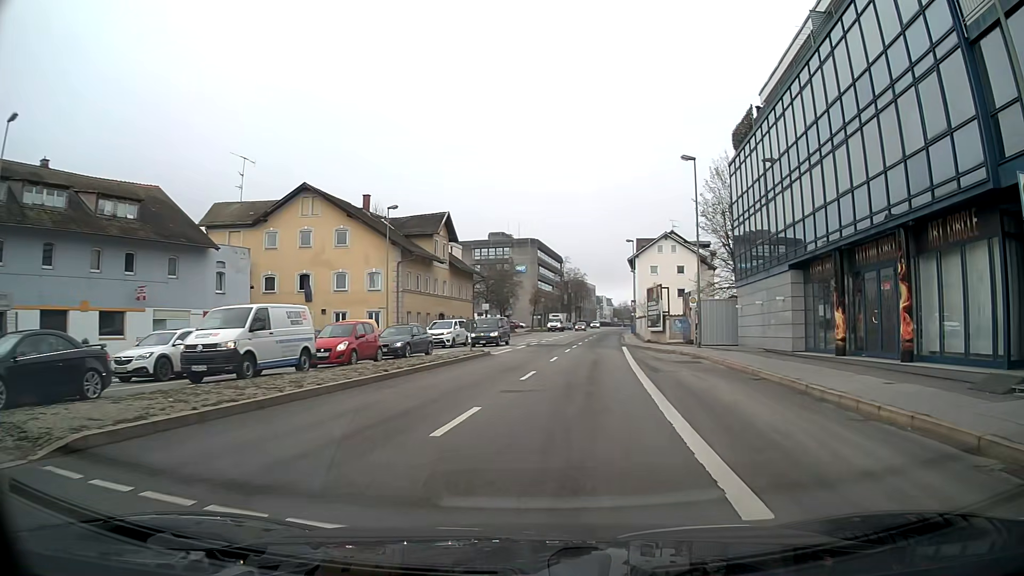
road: primary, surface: asphalt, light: Day
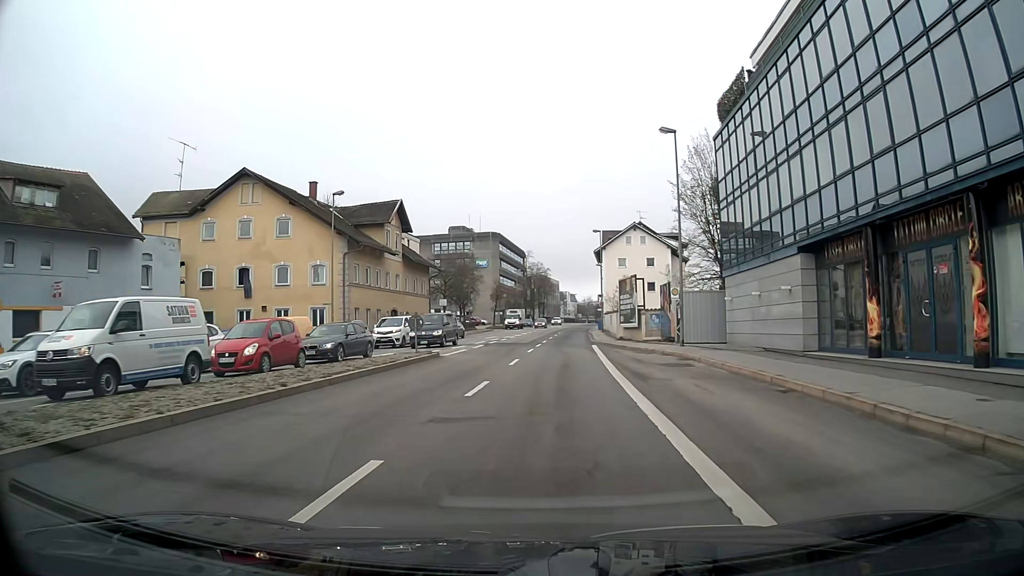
(+0.2, +4.7) m; +3°
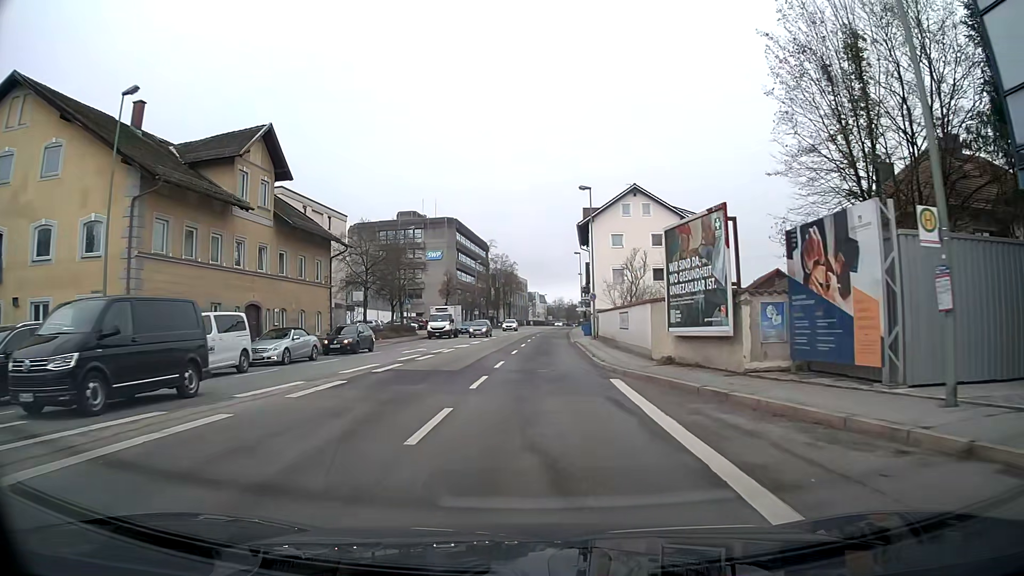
(+0.5, +23.0) m; +2°
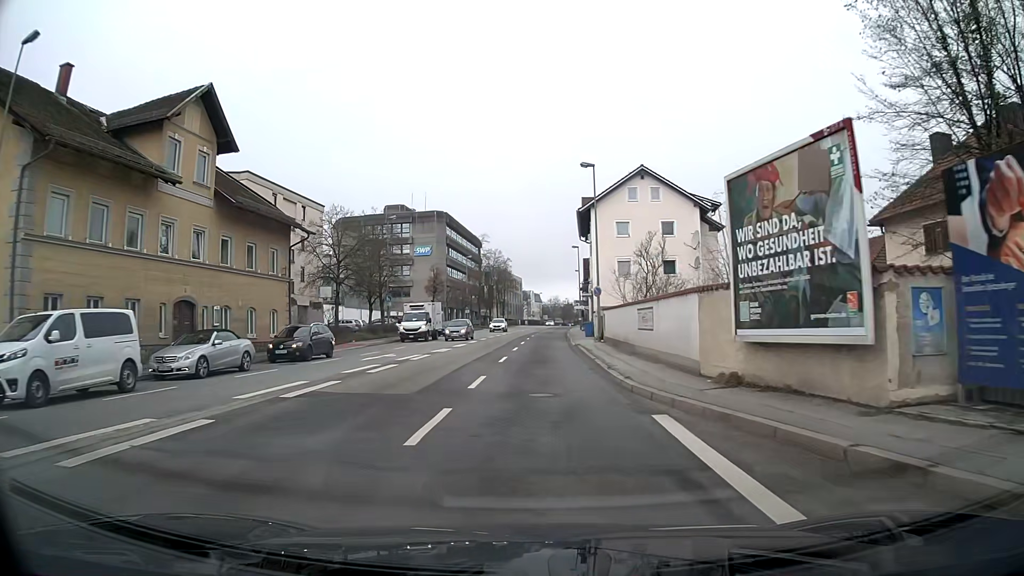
(0.0, +6.6) m; 0°
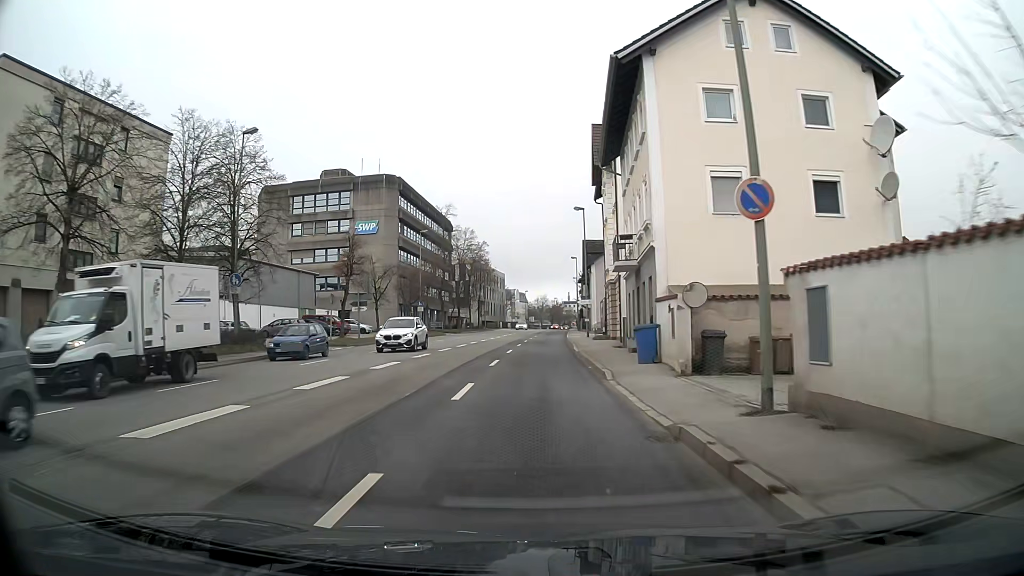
(+0.3, +29.0) m; +1°
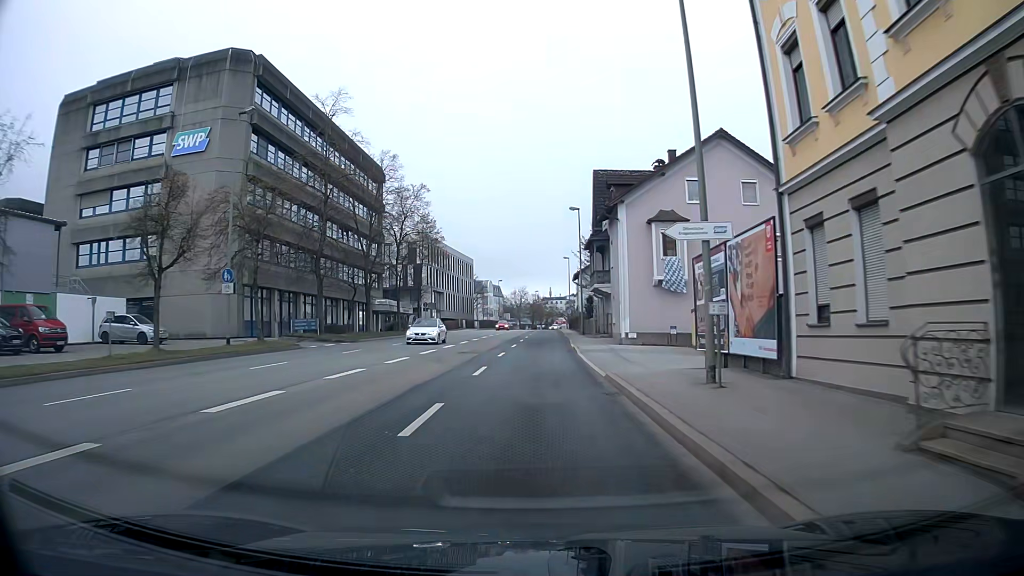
(+0.6, +39.9) m; +2°
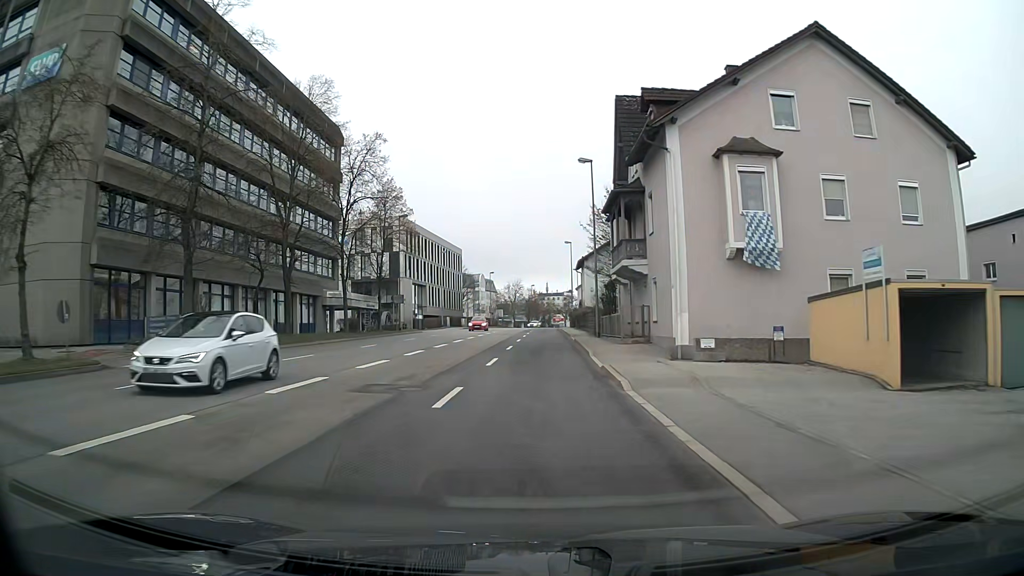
(0.0, +15.7) m; 0°
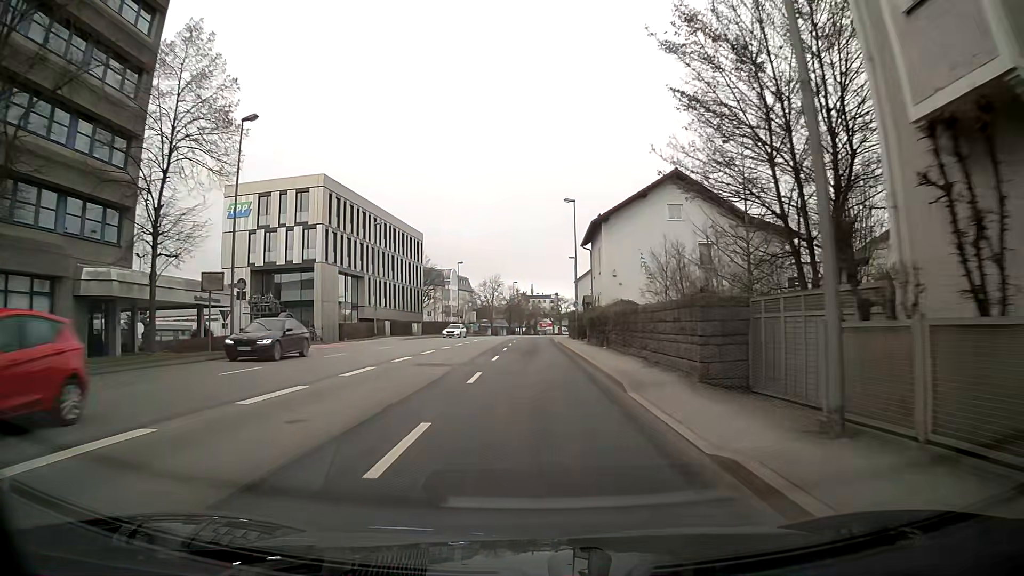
(+0.2, +31.2) m; +1°
(0, +10) (0, +20) (0, +30) (0, +40) (0, +50) (+1, +60) (+1, +70) (+2, +80) (+4, +90) (+6, +100) m
